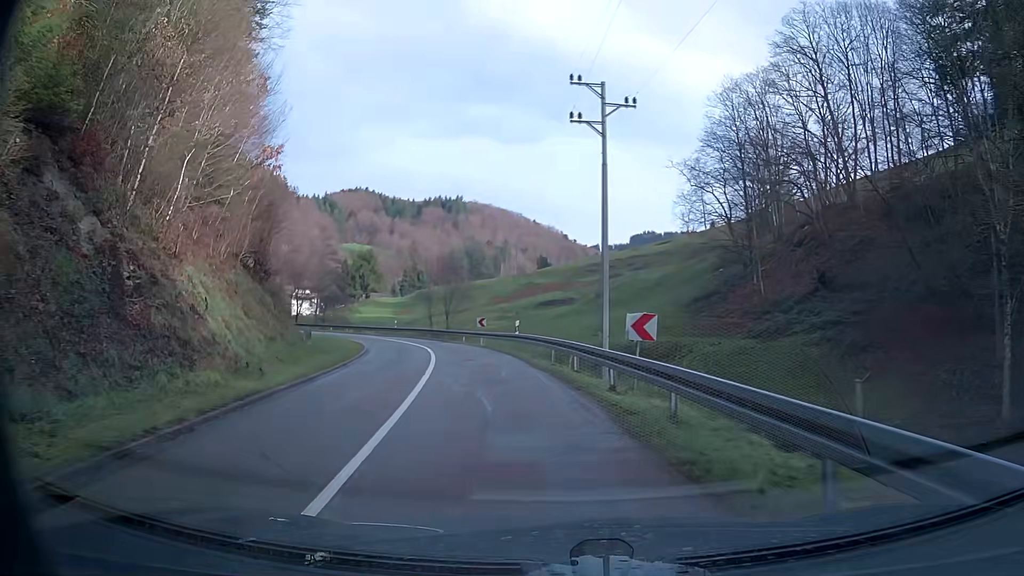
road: tertiary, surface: asphalt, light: Day
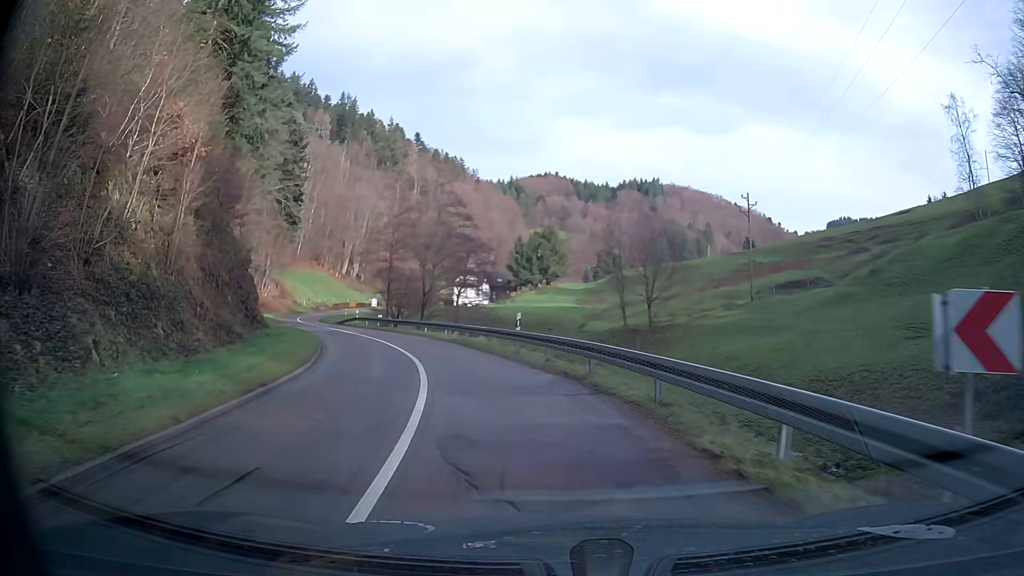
(-4.6, +33.9) m; -17°
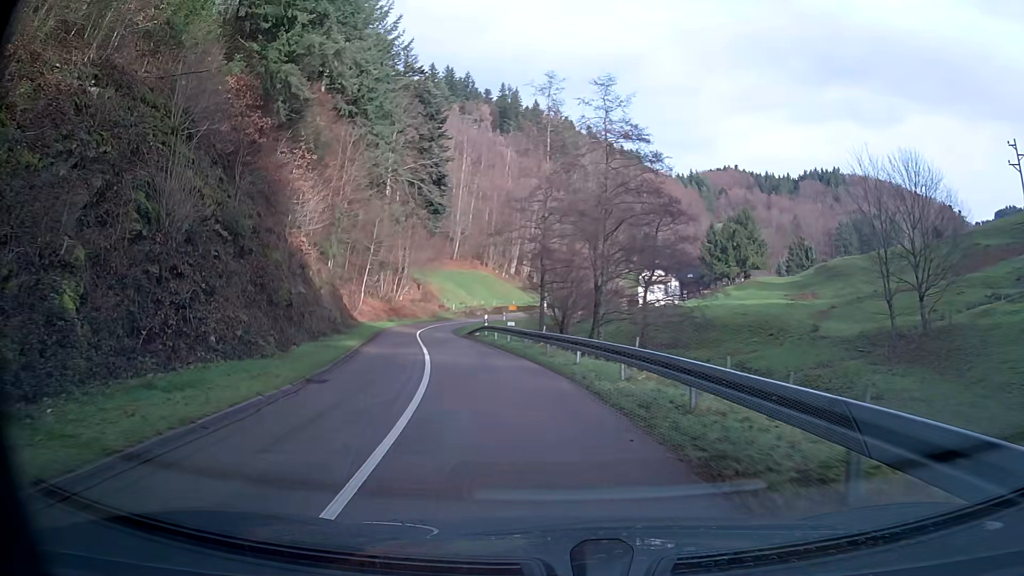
(-2.8, +20.8) m; -16°
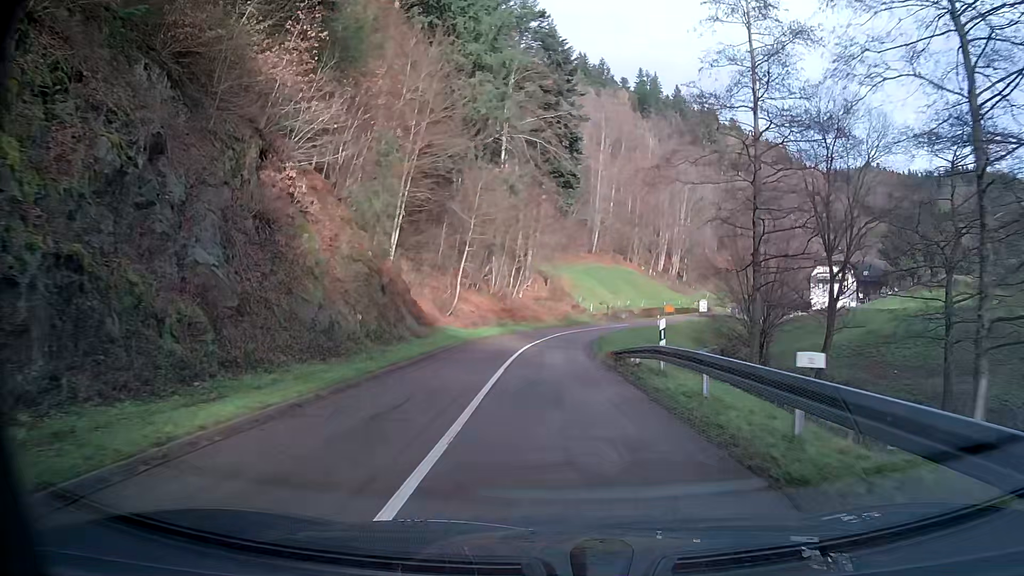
(-2.2, +21.5) m; -9°
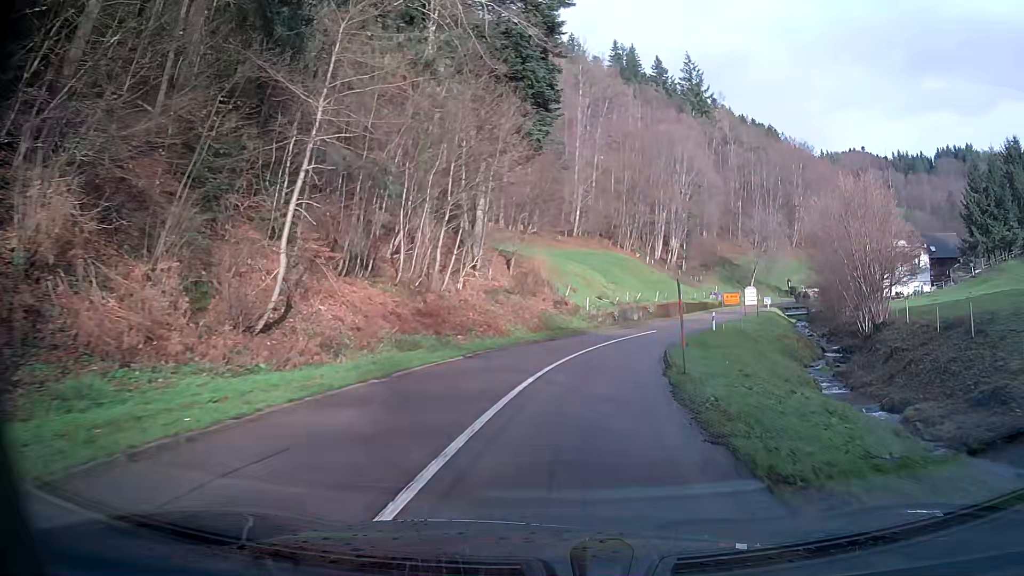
(+0.2, +30.1) m; +4°
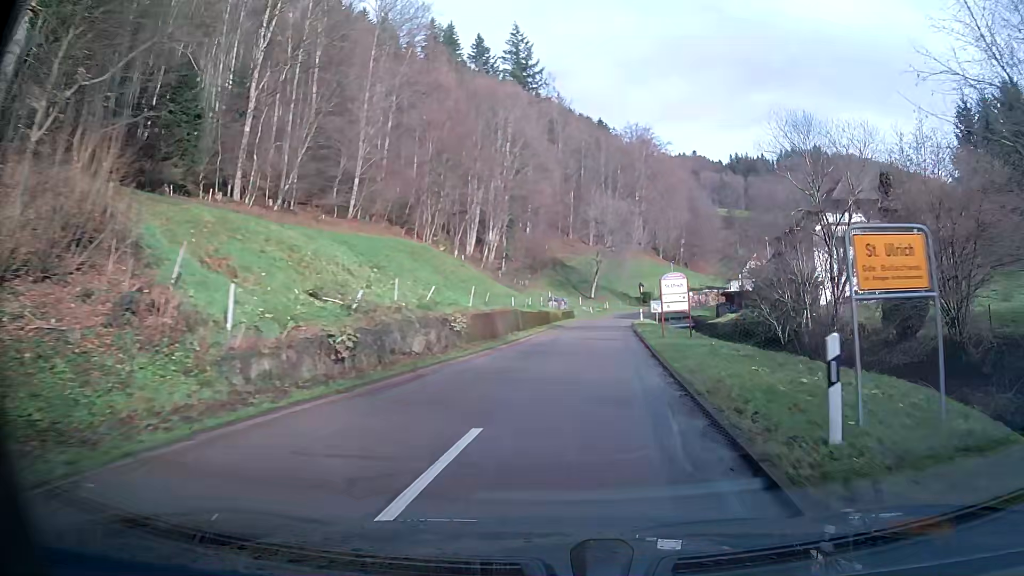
(+4.1, +30.5) m; +15°
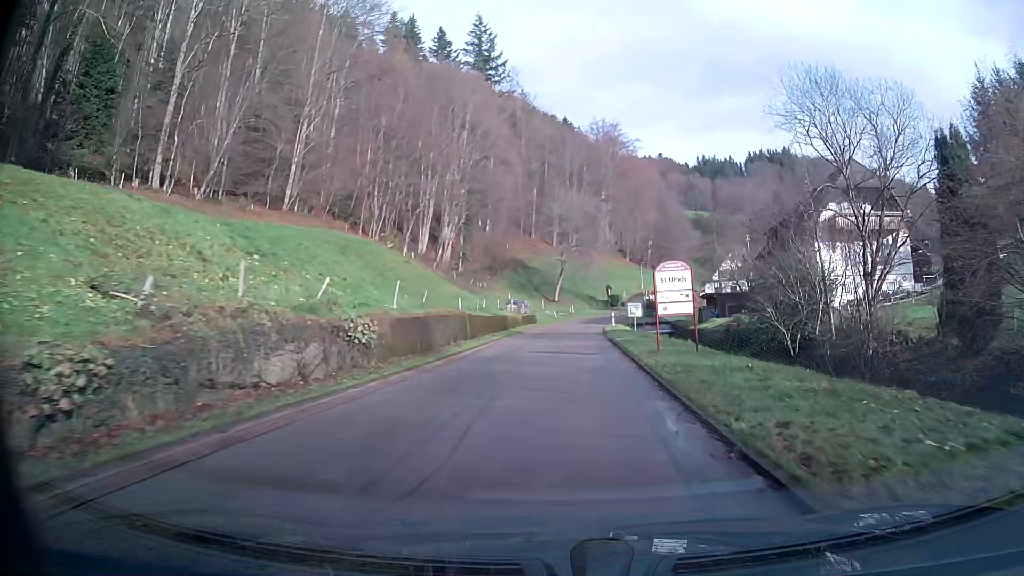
(+0.2, +7.7) m; +2°
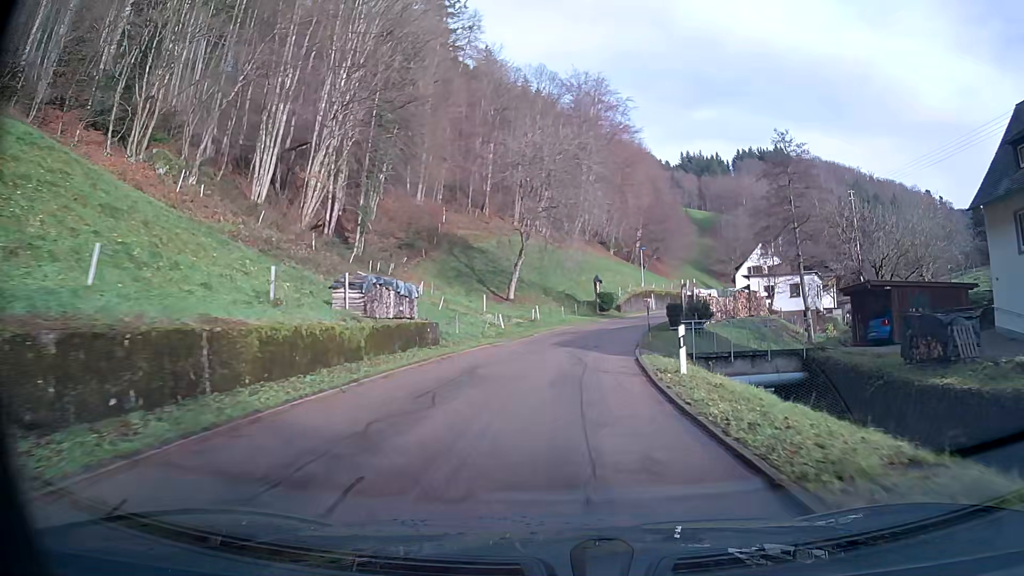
(+1.2, +37.8) m; +3°
